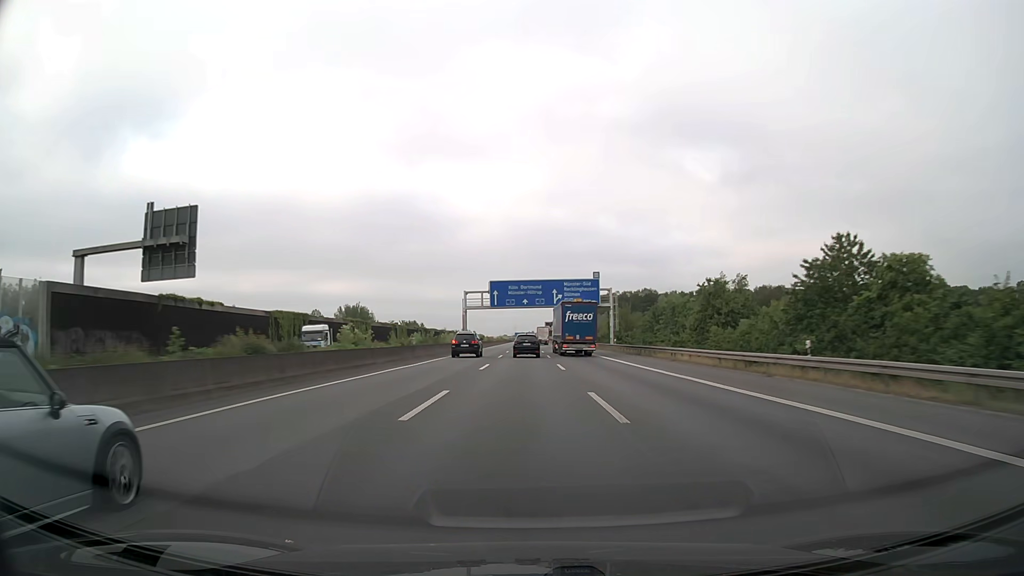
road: motorway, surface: asphalt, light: Day
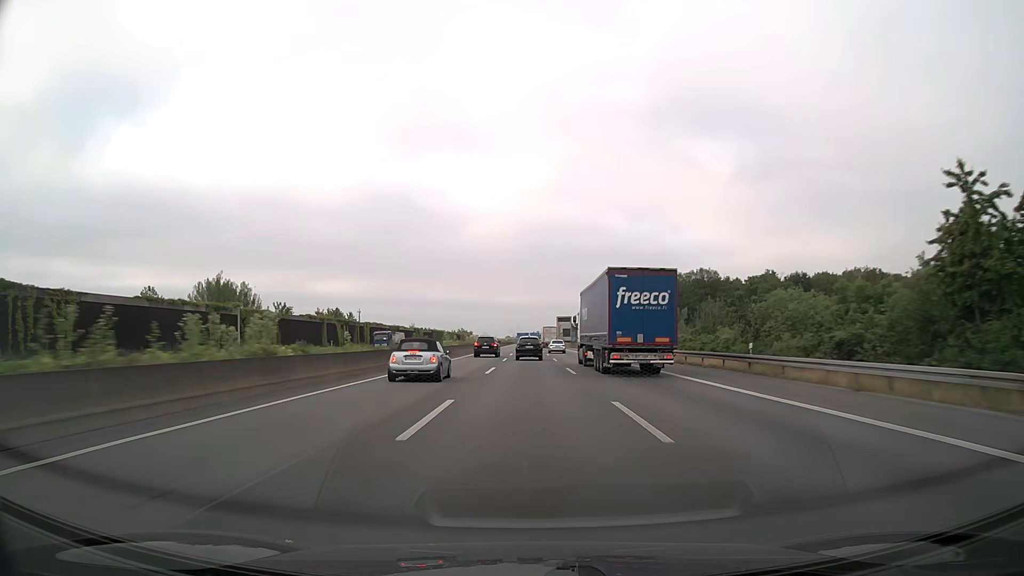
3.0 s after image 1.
(-0.4, +91.8) m; 0°
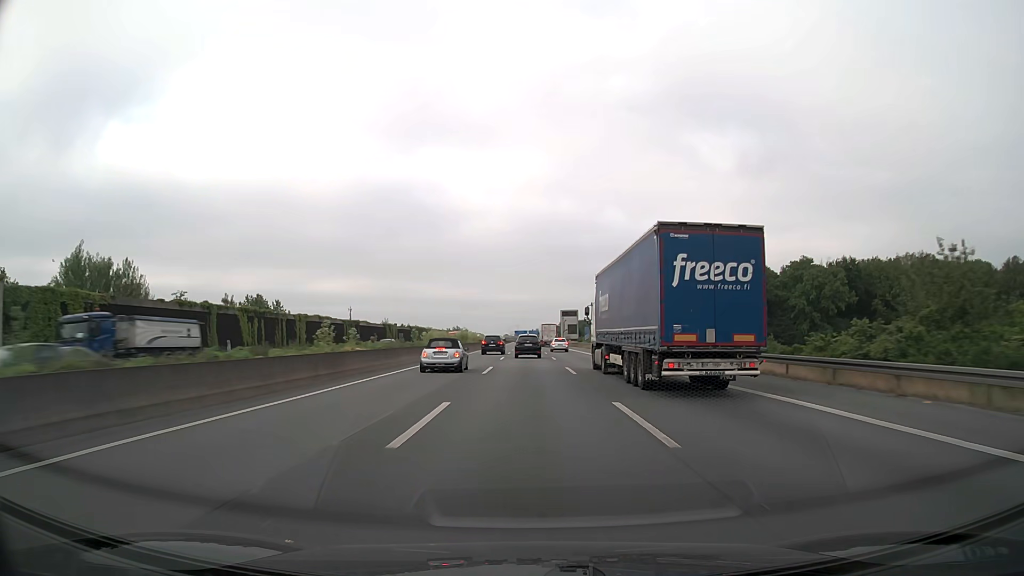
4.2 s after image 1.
(+0.1, +36.7) m; 0°
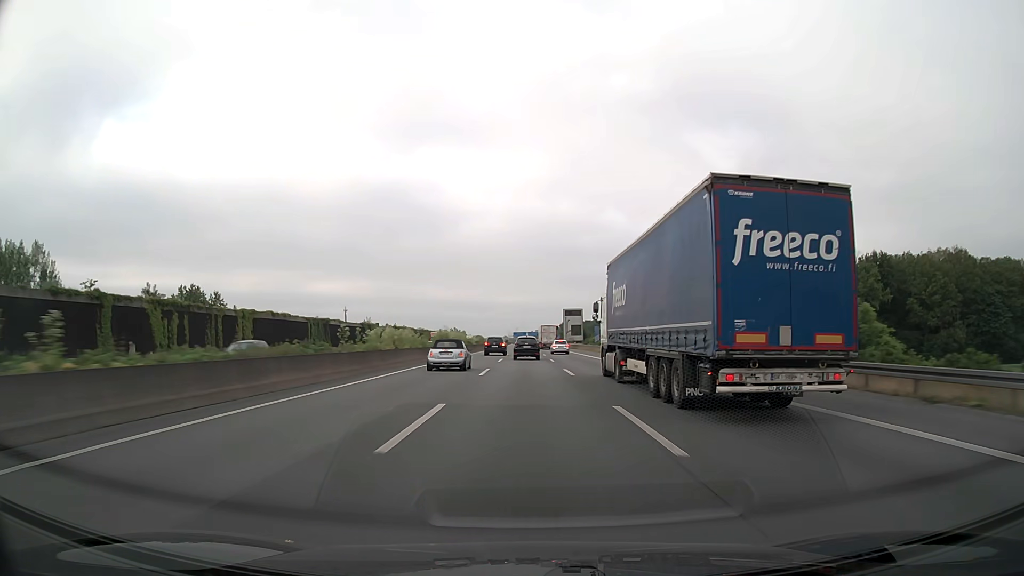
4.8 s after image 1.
(0.0, +18.4) m; 0°
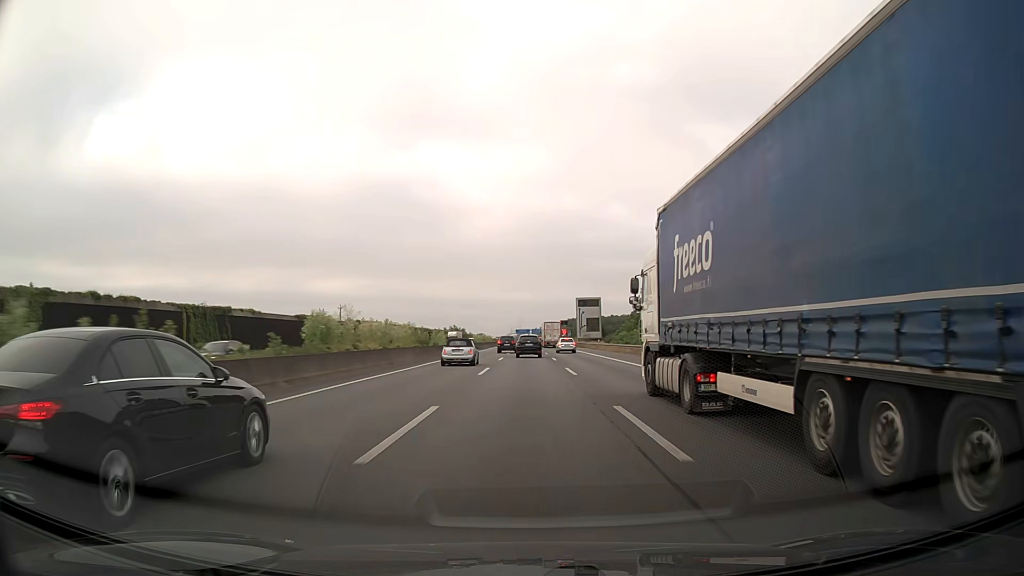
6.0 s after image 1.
(-0.1, +37.0) m; 0°
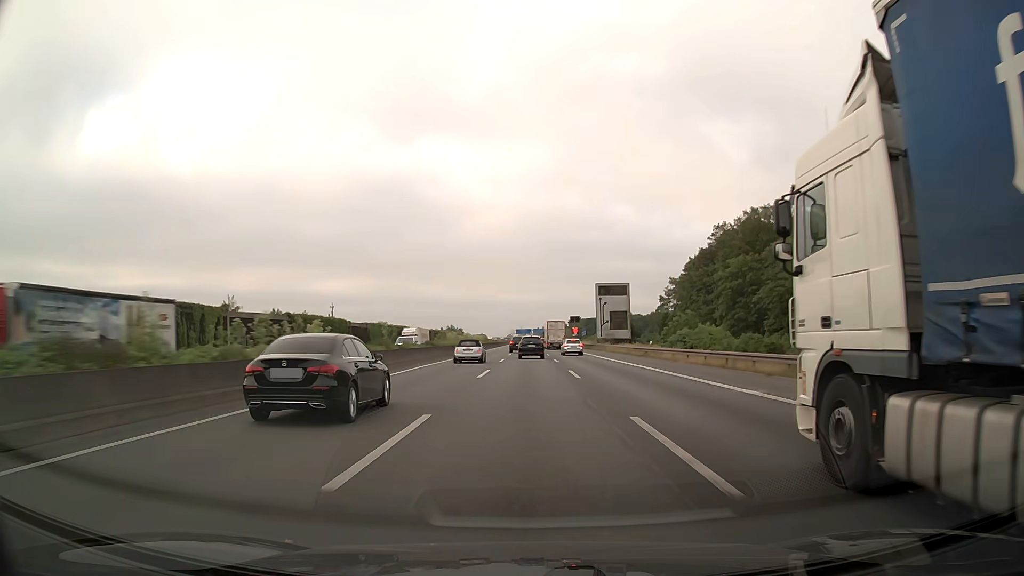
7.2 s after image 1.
(0.0, +37.2) m; 0°
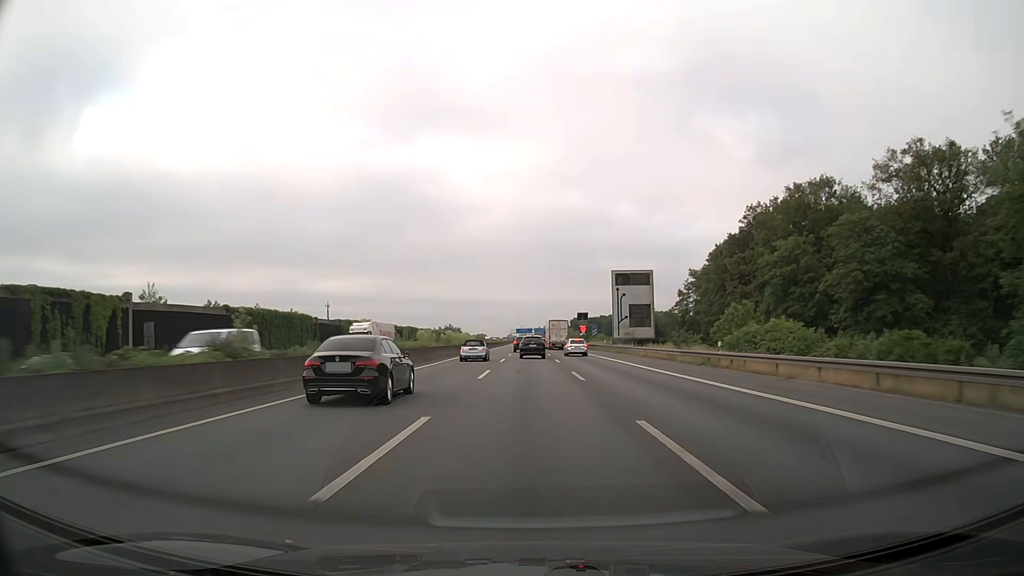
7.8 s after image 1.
(0.0, +18.7) m; 0°
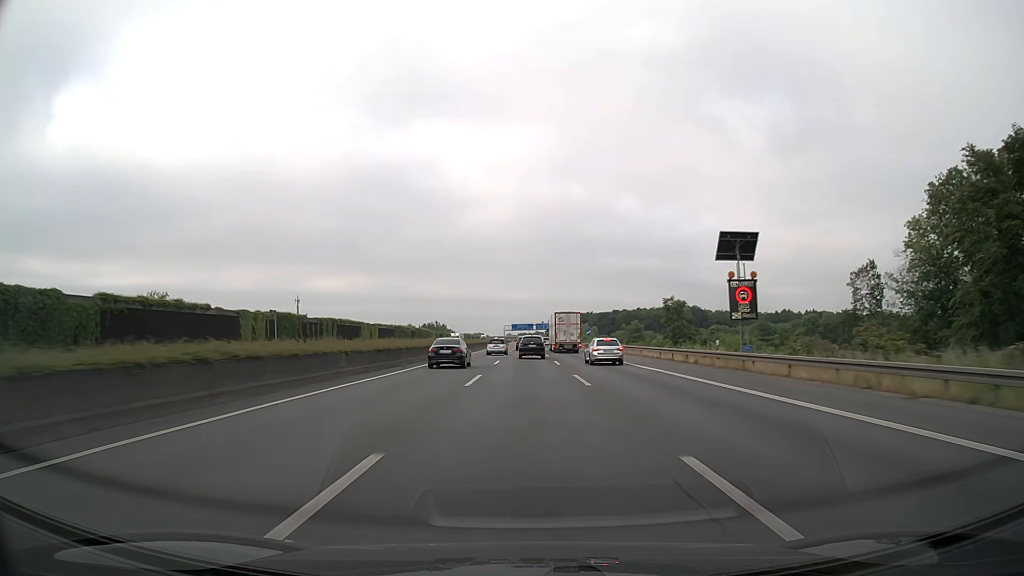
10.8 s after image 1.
(+0.1, +93.9) m; 0°
(0, +10) (0, +20) (0, +30) (0, +40) (0, +50) (0, +60) (0, +70) (0, +80) (0, +90) (0, +100) m
